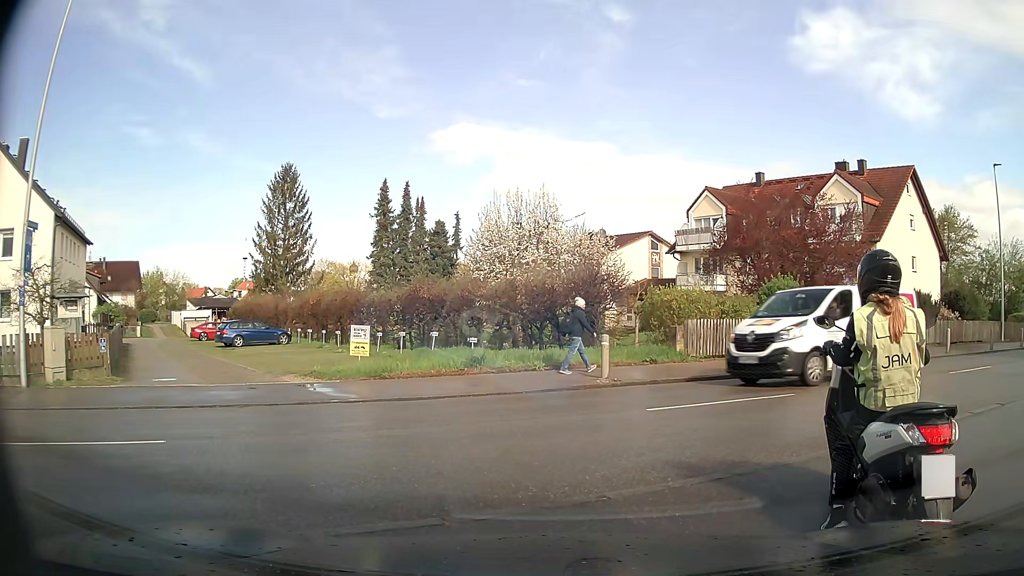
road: service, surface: asphalt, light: Day
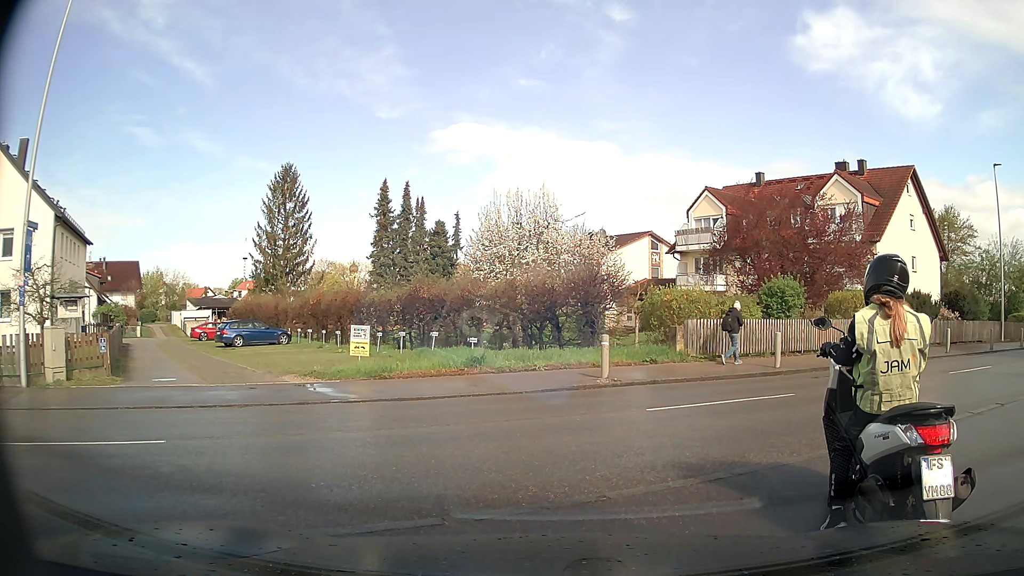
(0.0, 0.0) m; 0°
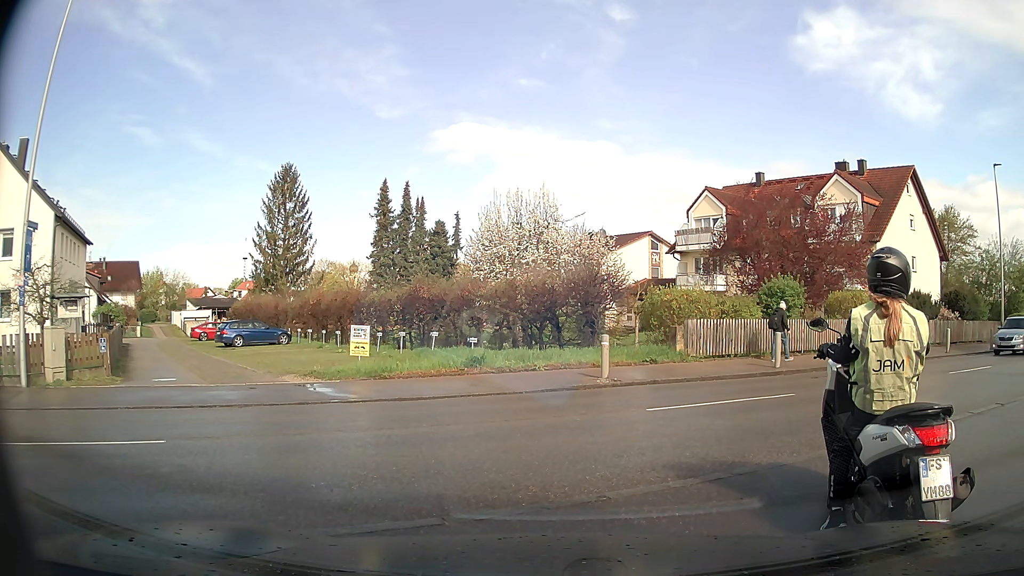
(0.0, 0.0) m; 0°
